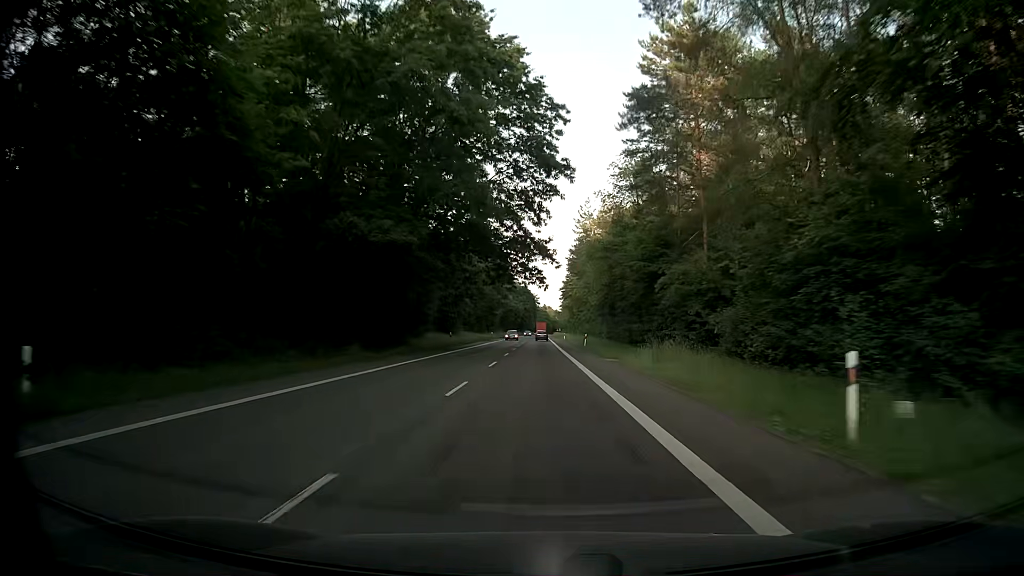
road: secondary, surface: asphalt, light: Day
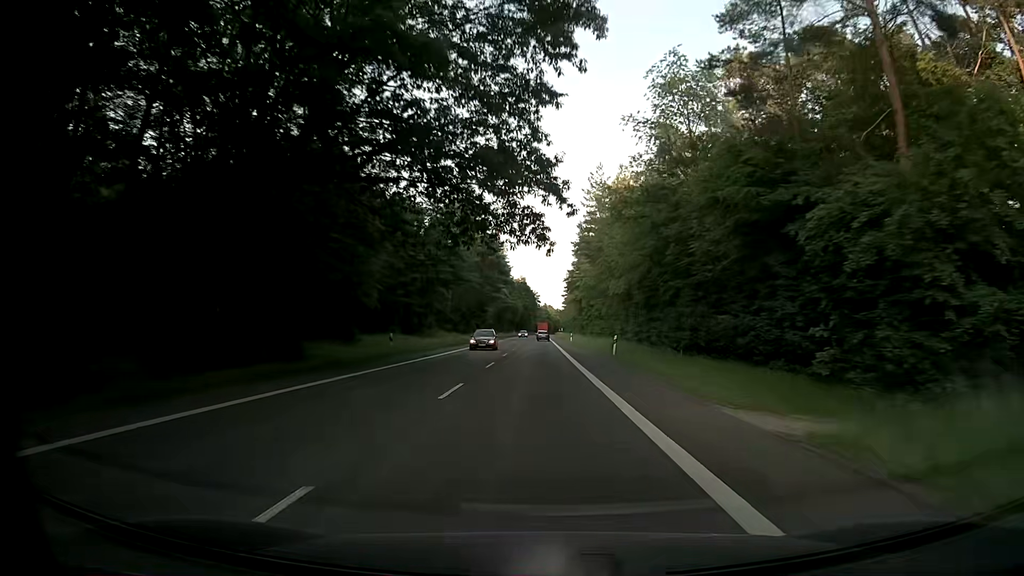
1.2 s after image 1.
(0.0, +23.3) m; 0°
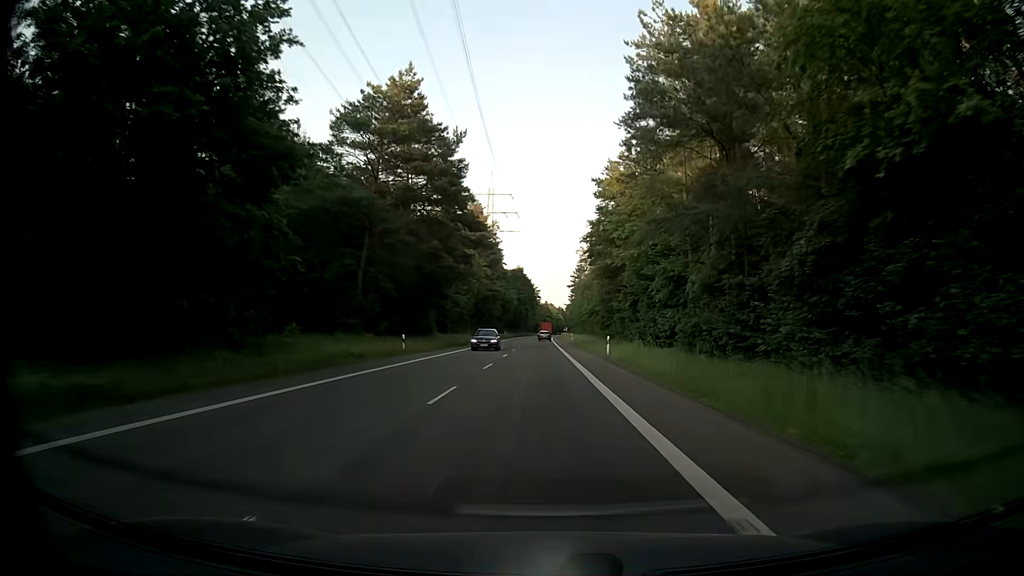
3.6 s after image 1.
(+0.1, +46.6) m; 0°
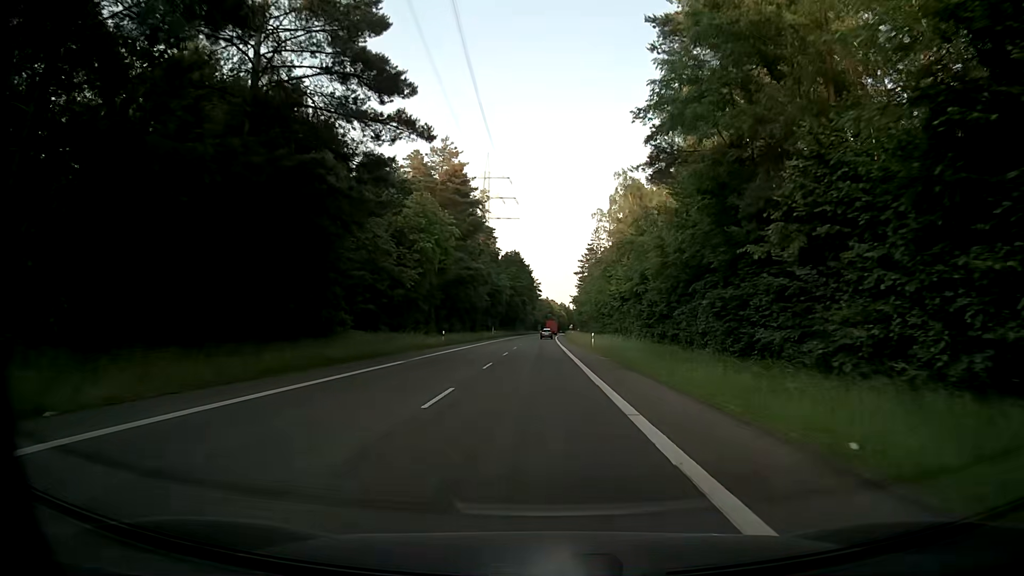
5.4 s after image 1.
(-0.2, +35.1) m; 0°
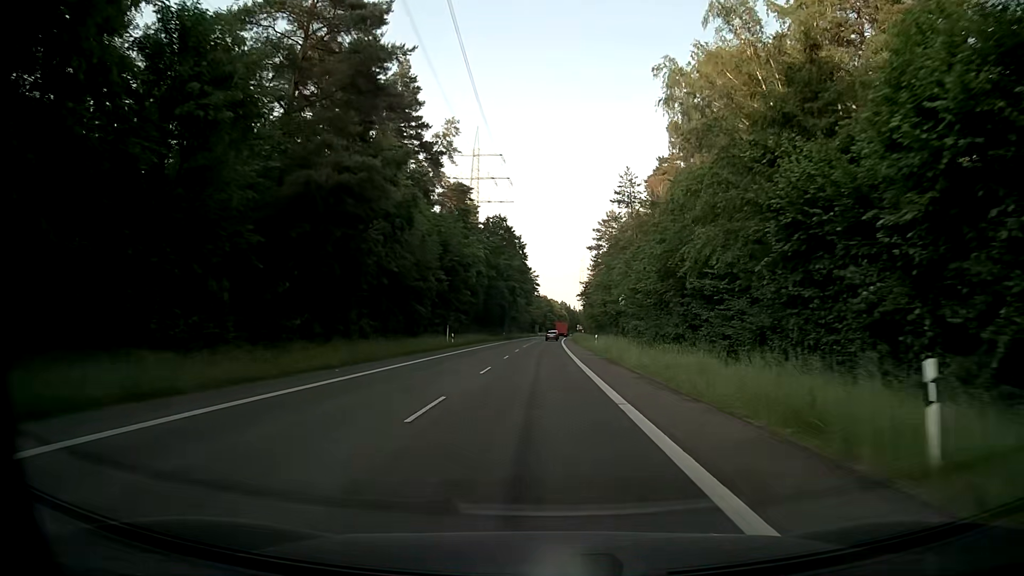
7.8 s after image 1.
(+0.2, +47.2) m; 0°
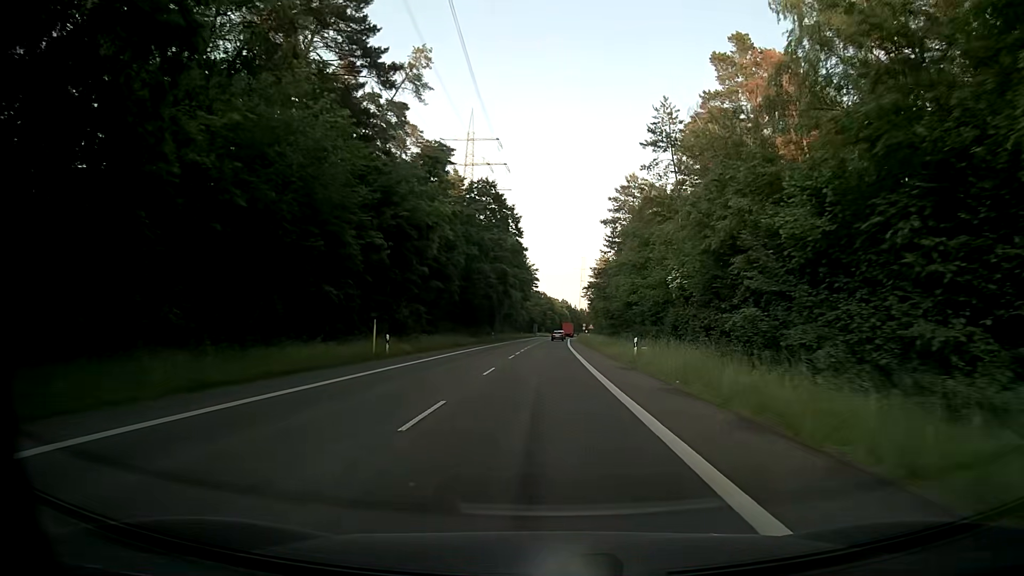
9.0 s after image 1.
(+0.1, +23.8) m; 0°
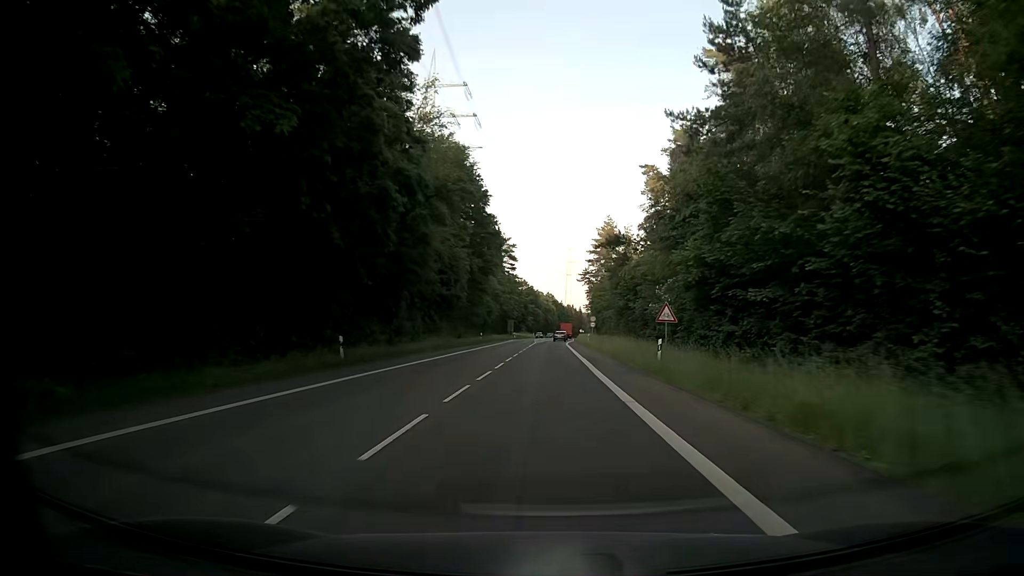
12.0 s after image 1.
(+0.8, +59.8) m; +2°
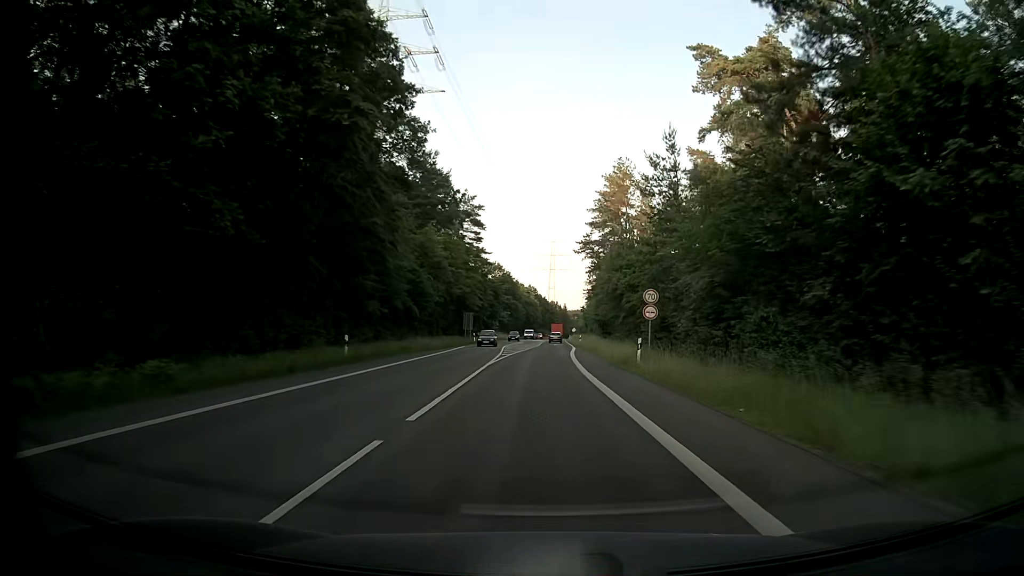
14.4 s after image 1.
(+0.2, +48.1) m; +1°
(0, +10) (0, +20) (0, +30) (+1, +40) (+1, +50) (+1, +60) (+1, +70) (+1, +80) (+2, +90) (+2, +100) m
